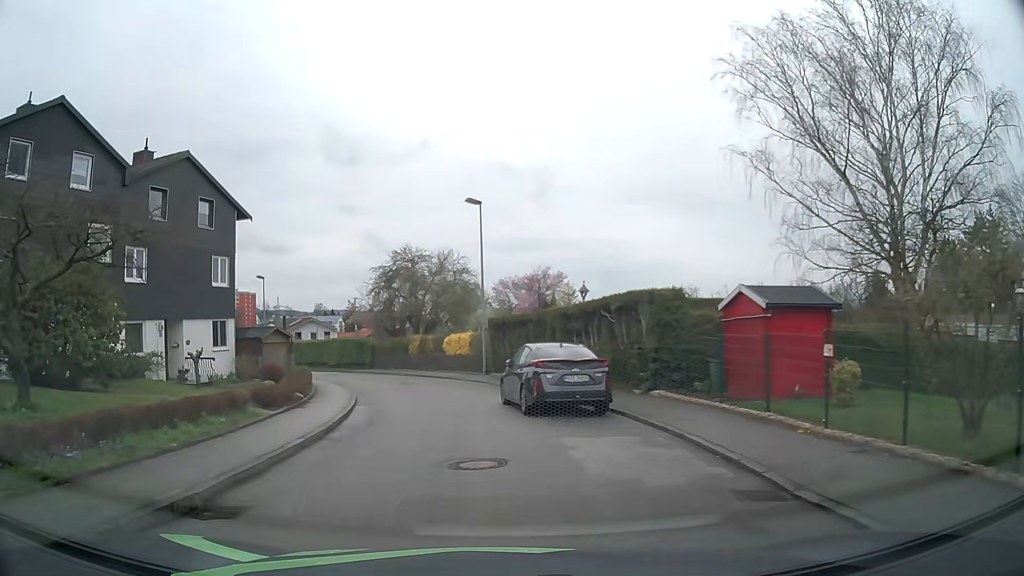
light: Day
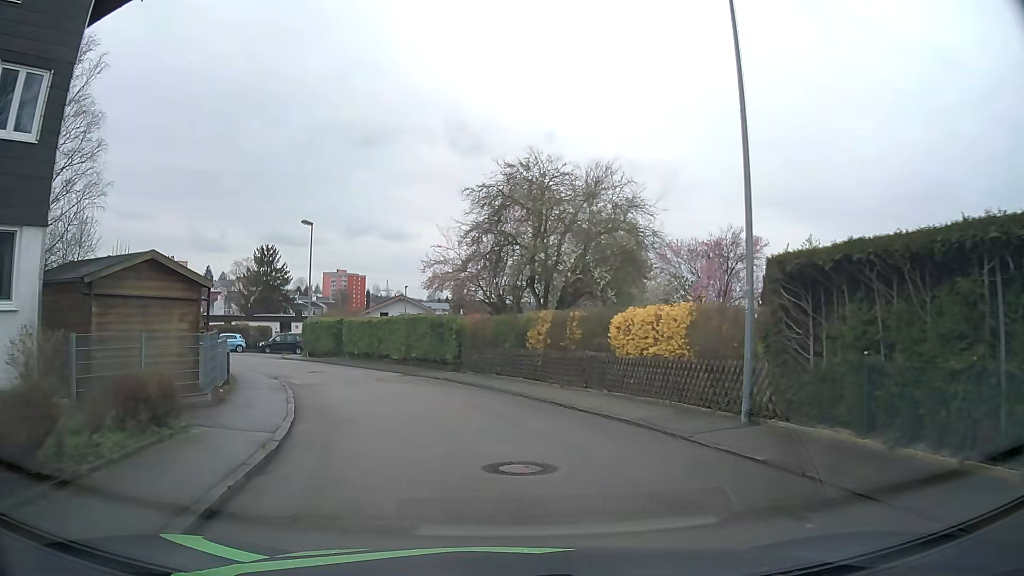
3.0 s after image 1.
(-2.6, +20.9) m; -10°
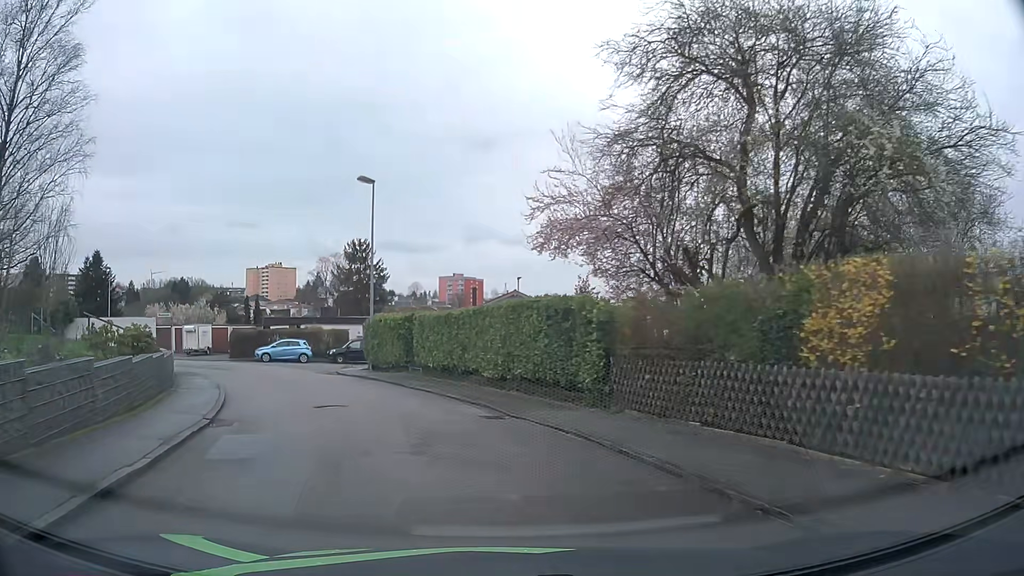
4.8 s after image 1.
(-1.0, +13.0) m; -10°
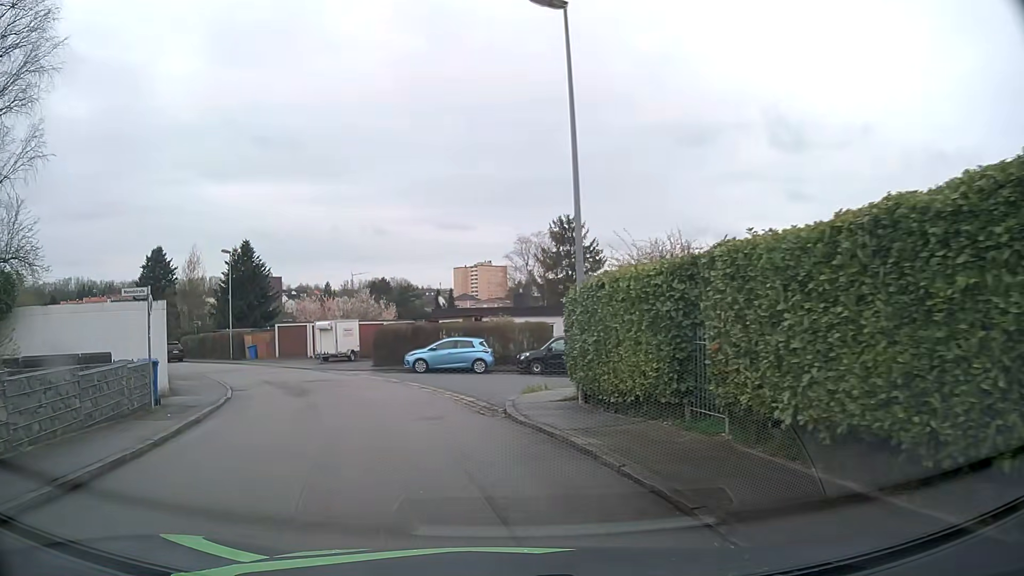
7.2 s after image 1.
(-2.4, +15.9) m; -18°
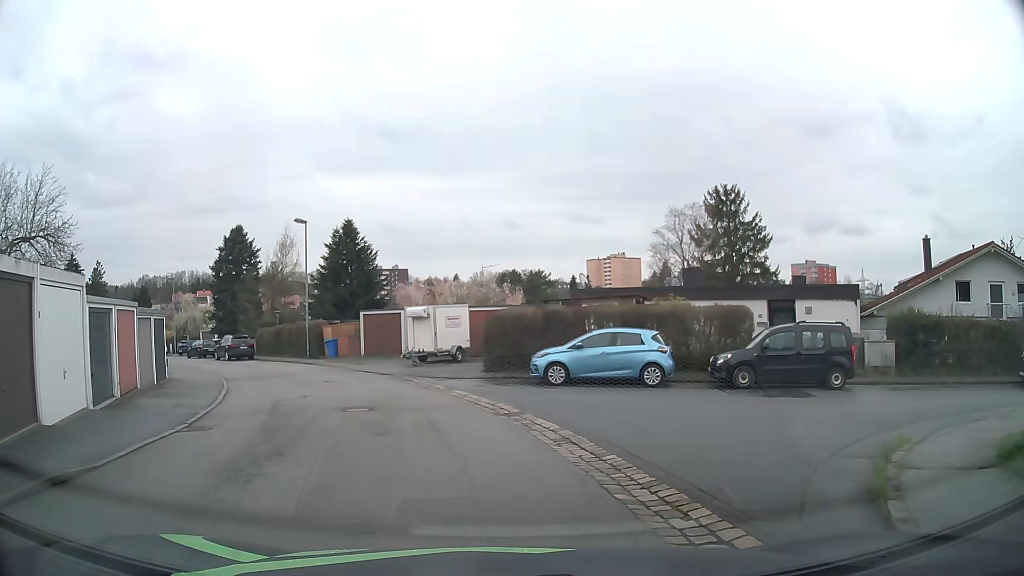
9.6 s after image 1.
(-1.2, +11.2) m; -11°
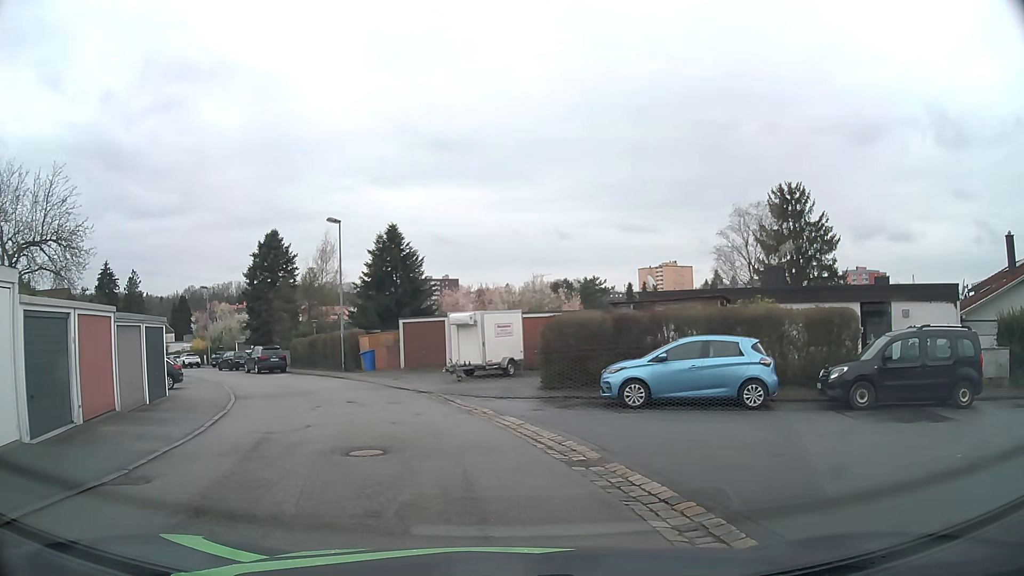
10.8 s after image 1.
(-0.2, +3.9) m; -6°
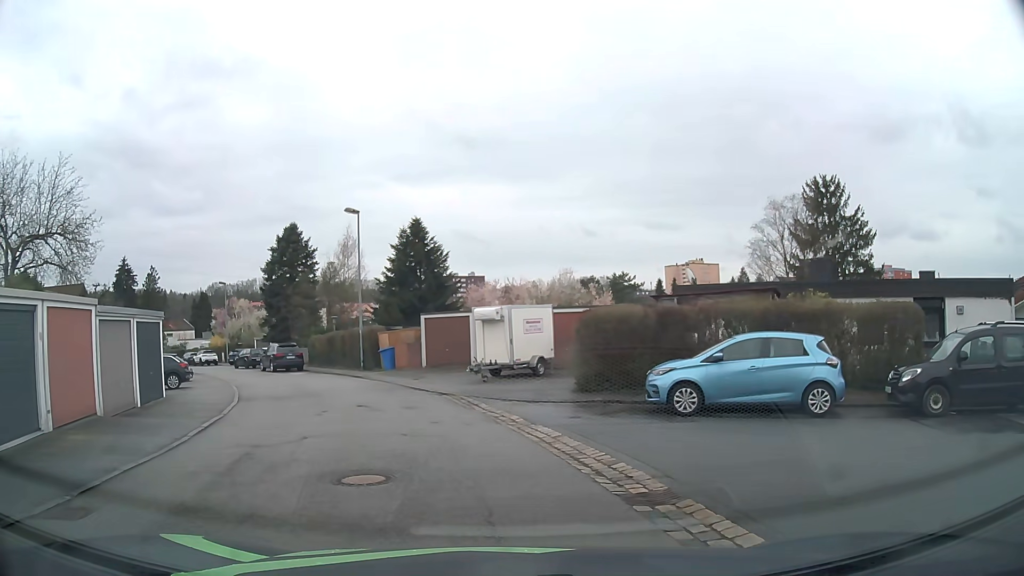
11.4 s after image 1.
(0.0, +2.0) m; -1°
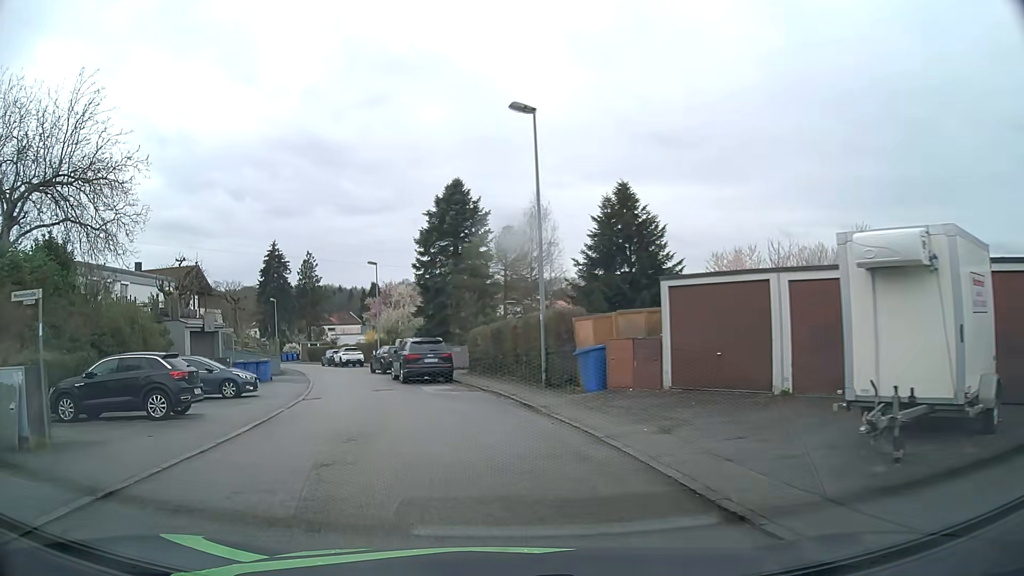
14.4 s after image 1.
(-2.3, +15.5) m; -16°
(-1, +10) (-4, +19) (-7, +29) (-10, +39) (-14, +48) (-18, +57) (-23, +66) (-28, +74) (-35, +82) (-41, +89) m
